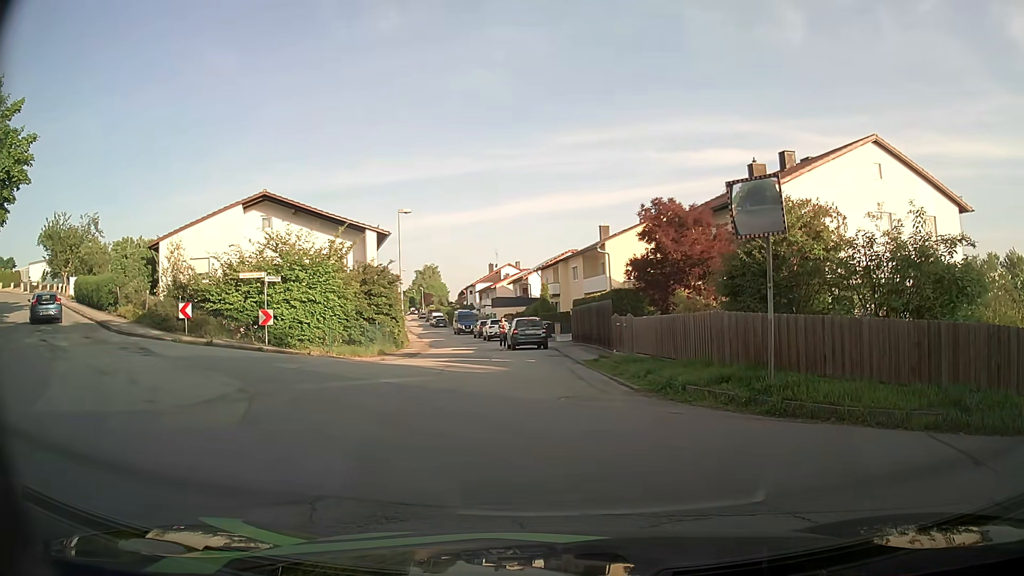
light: Day
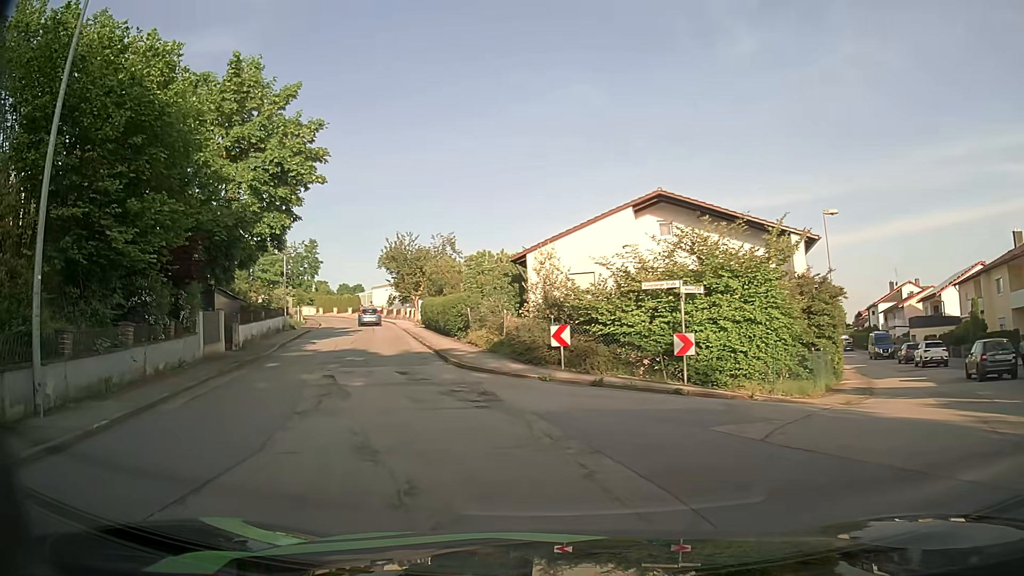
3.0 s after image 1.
(-2.6, +7.1) m; -33°
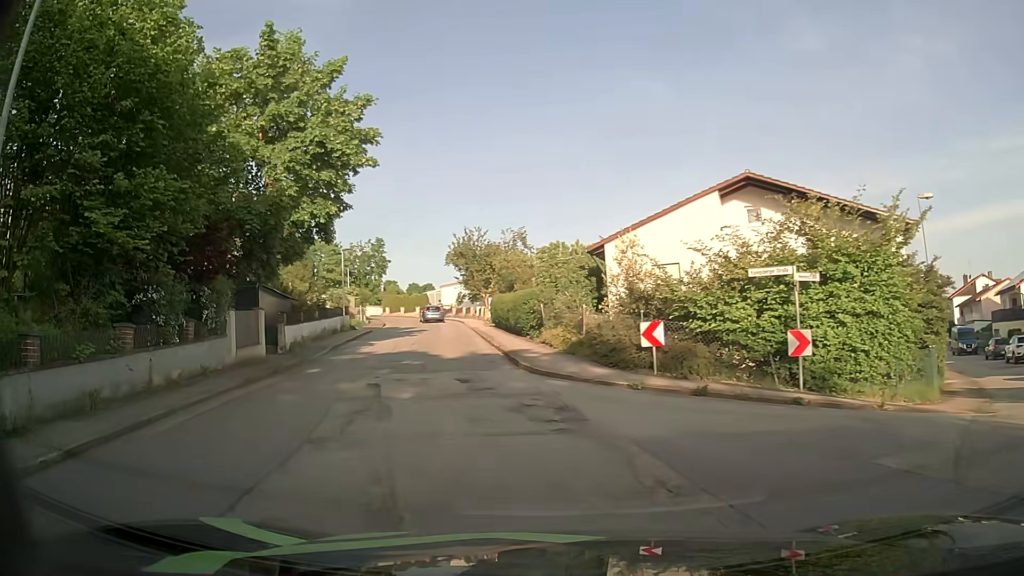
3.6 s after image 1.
(-0.1, +2.9) m; -7°
(-1, +10) (-2, +20) (-4, +30) (-5, +40) (-7, +50) (-9, +59) (-13, +68) (-19, +77) (-26, +83) (-35, +88) m
